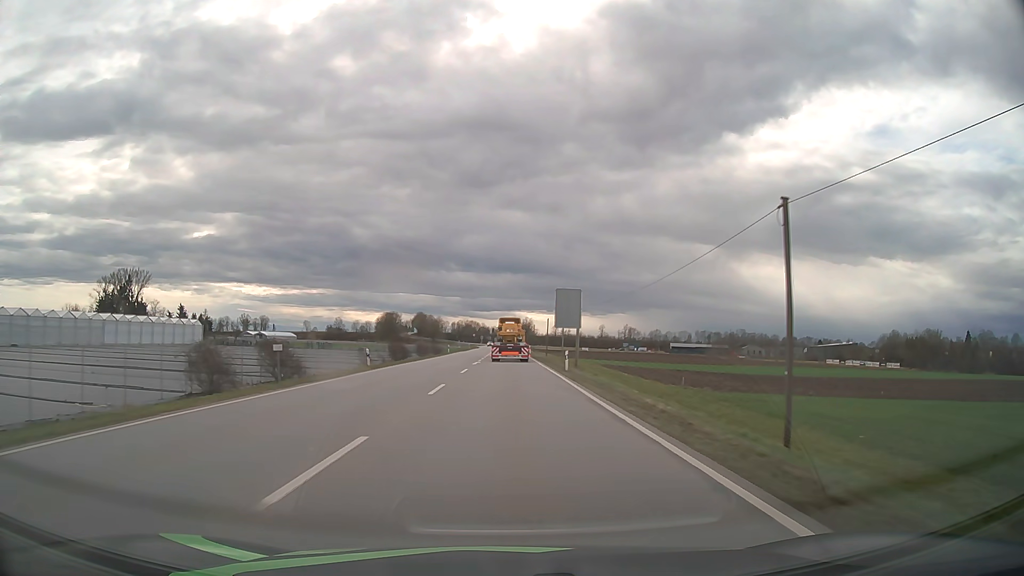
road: primary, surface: asphalt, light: Day
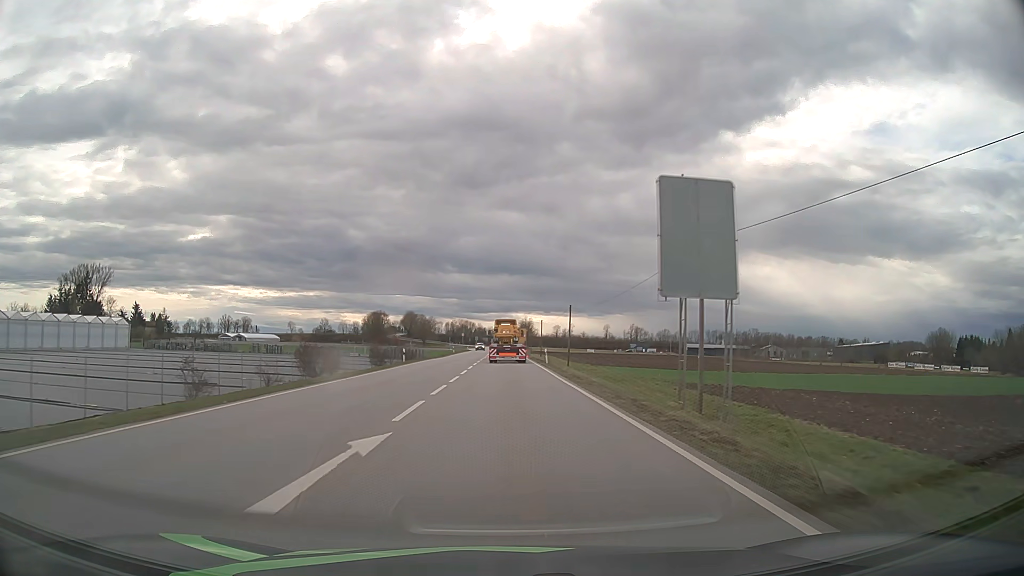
(0.0, +35.8) m; 0°
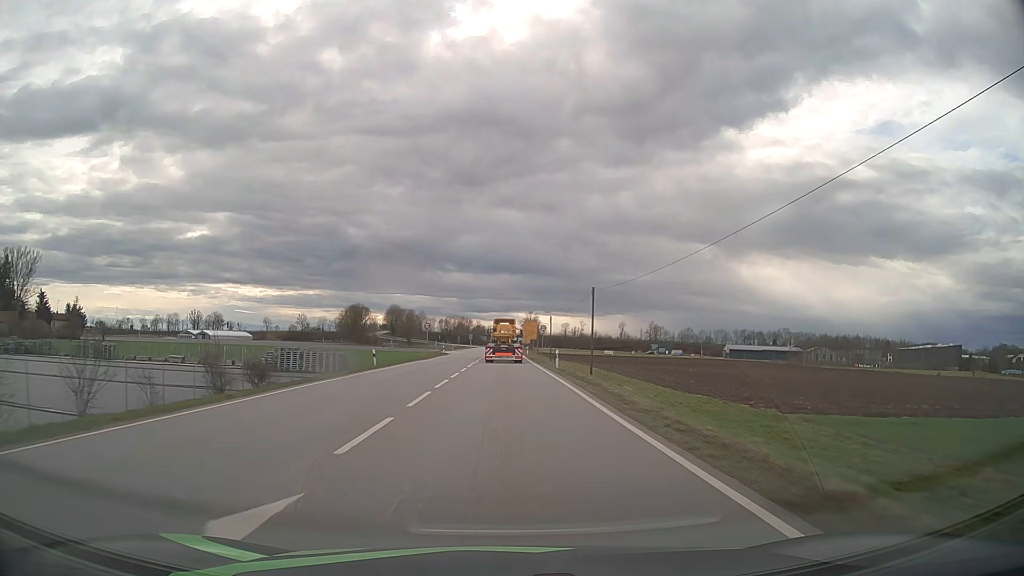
(+0.1, +59.8) m; 0°
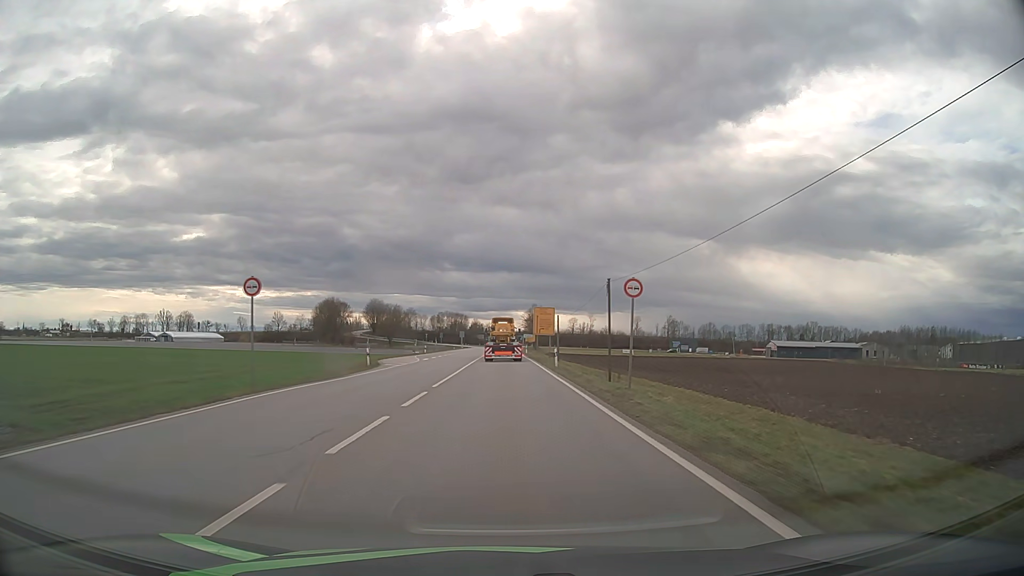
(+0.1, +47.8) m; 0°
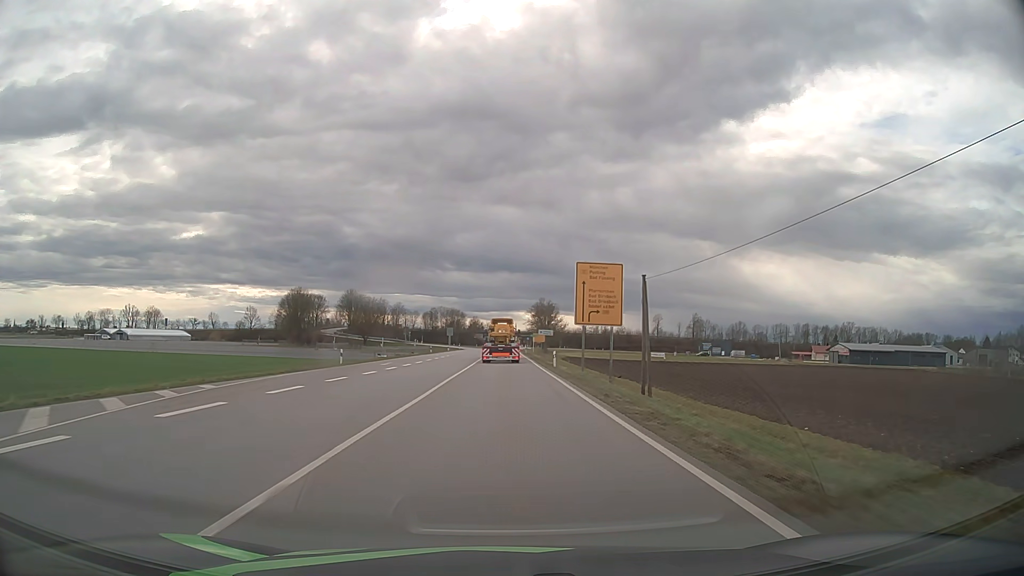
(-0.1, +47.8) m; 0°
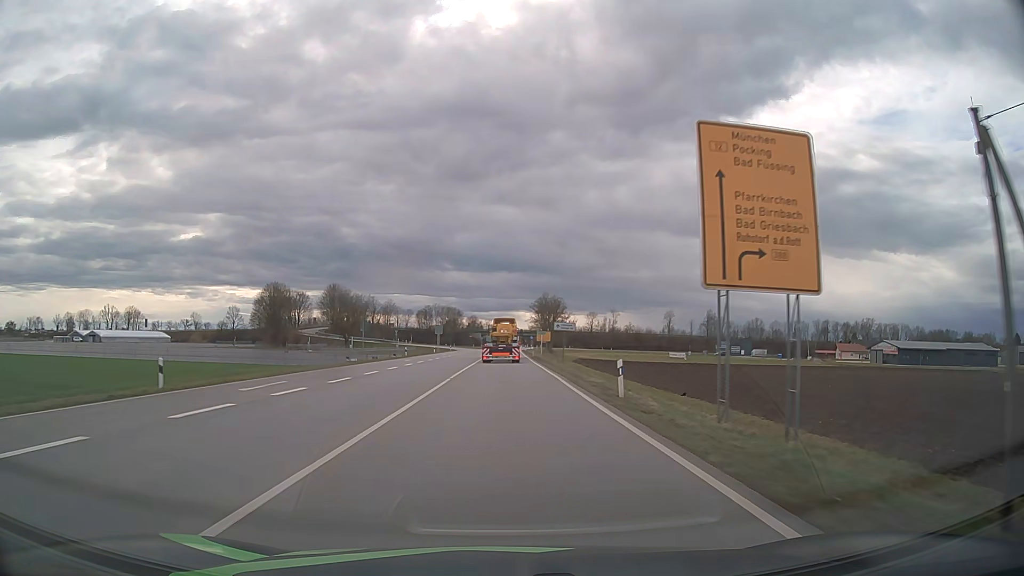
(0.0, +23.9) m; 0°
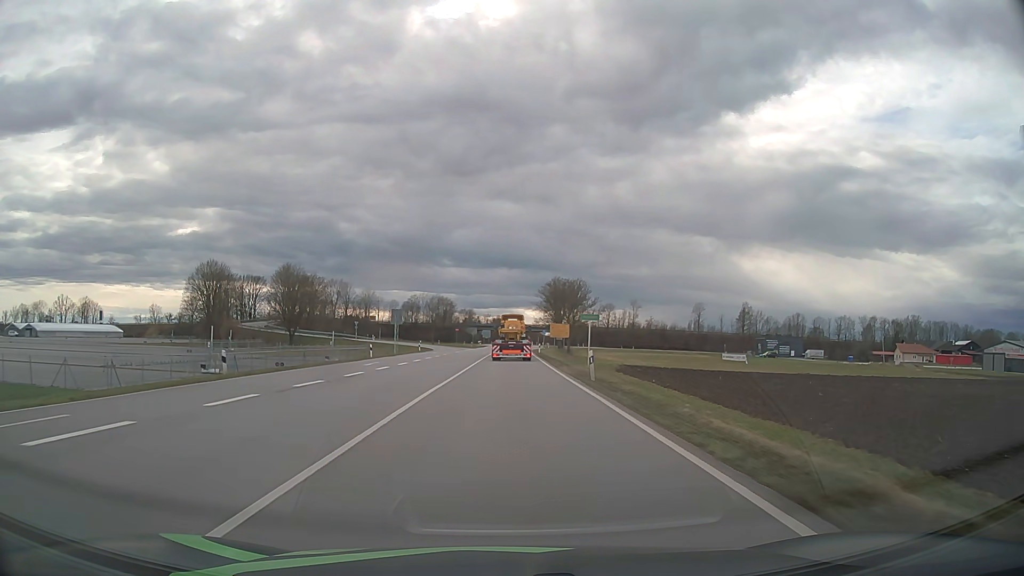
(-0.1, +47.0) m; 0°
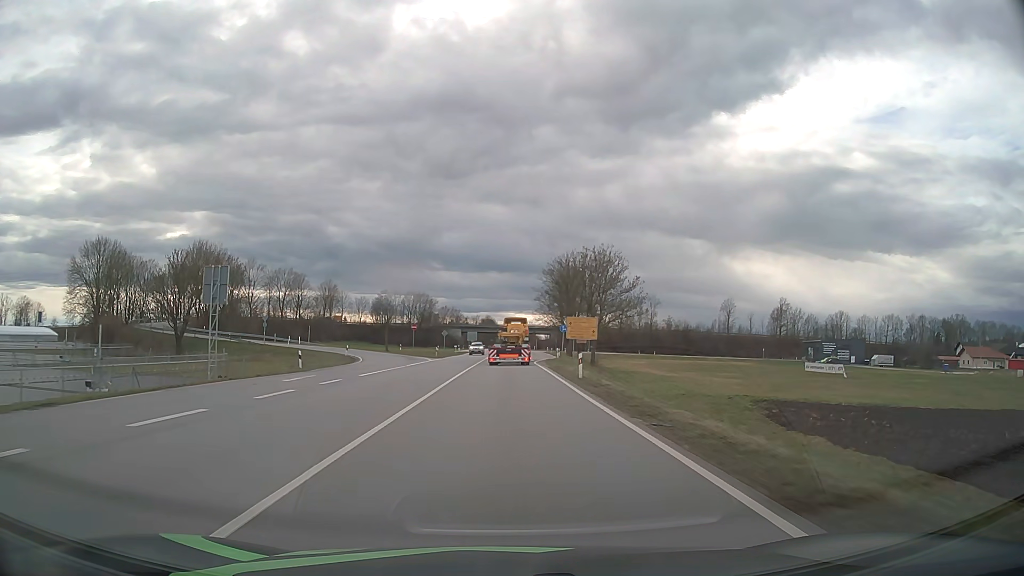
(+0.3, +45.1) m; +1°
(0, +10) (0, +20) (0, +30) (0, +40) (0, +50) (0, +60) (0, +70) (0, +80) (0, +90) (+1, +100) m
